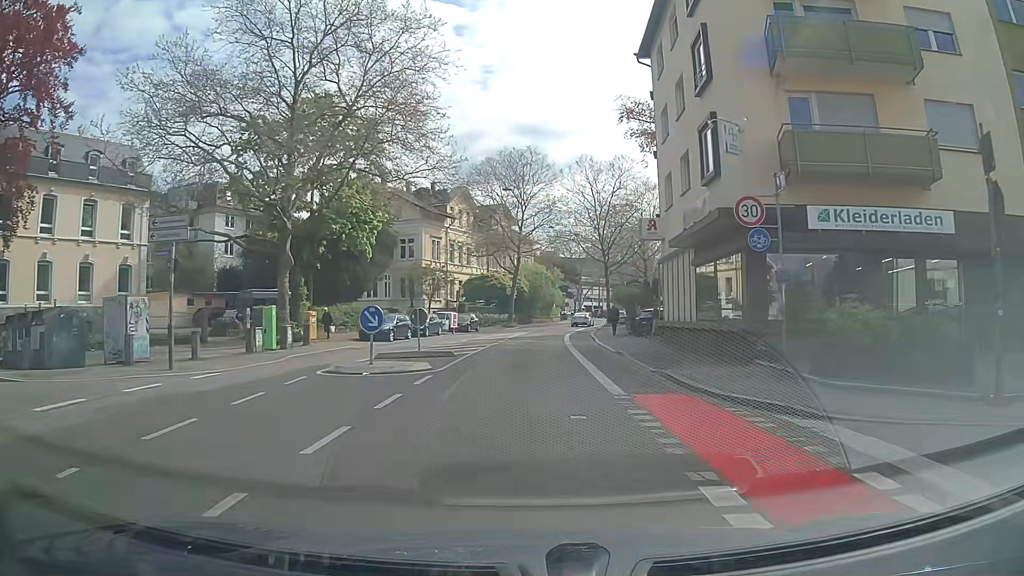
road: tertiary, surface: asphalt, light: Day
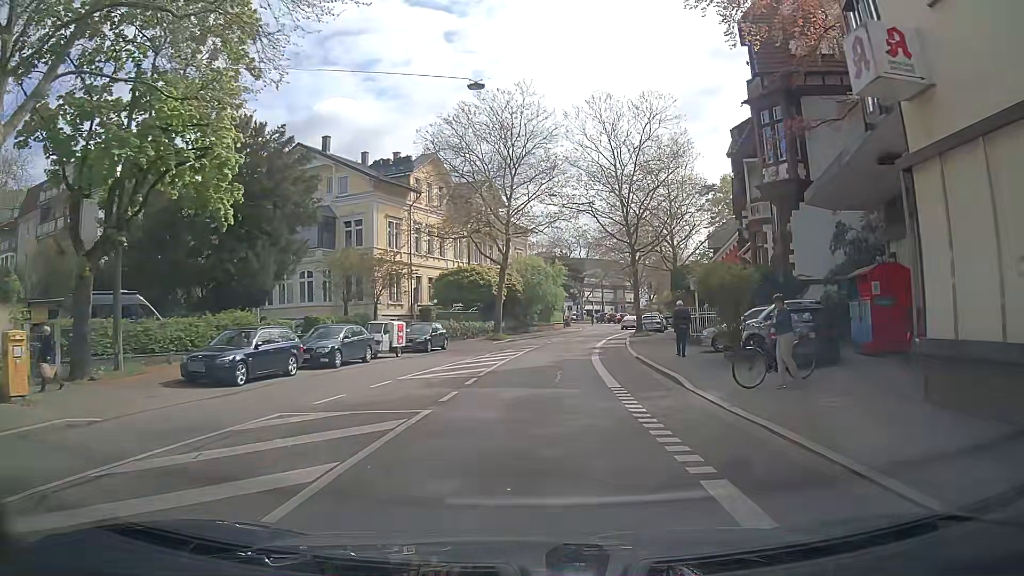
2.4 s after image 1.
(-0.1, +19.2) m; -1°
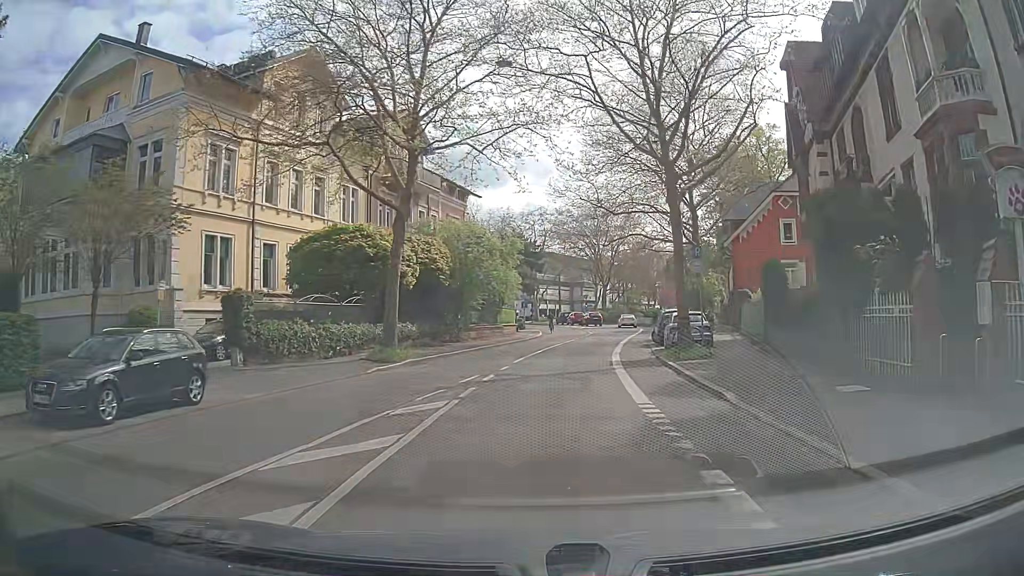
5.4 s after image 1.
(+1.1, +23.4) m; +5°
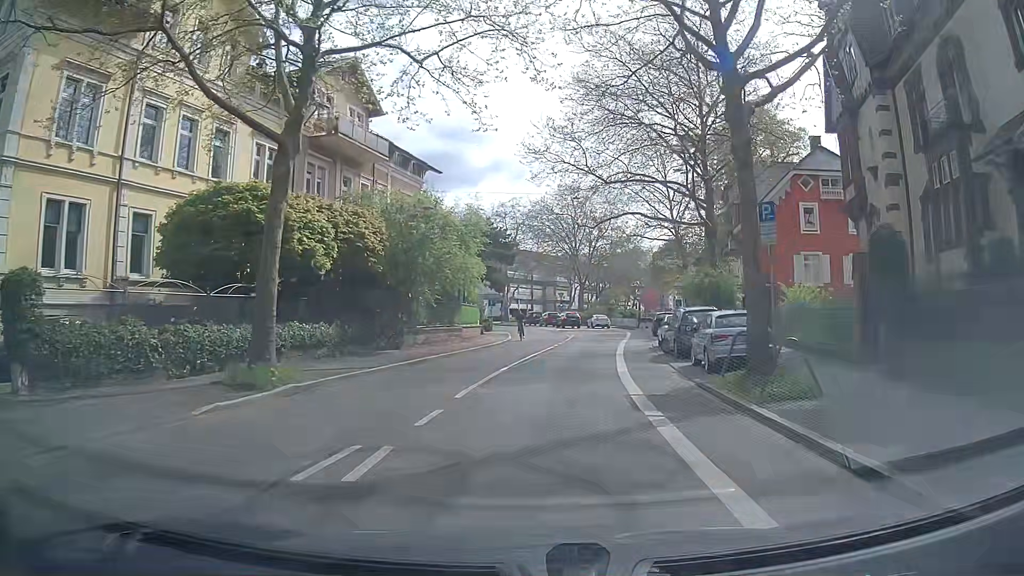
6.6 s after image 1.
(+0.2, +9.2) m; +2°
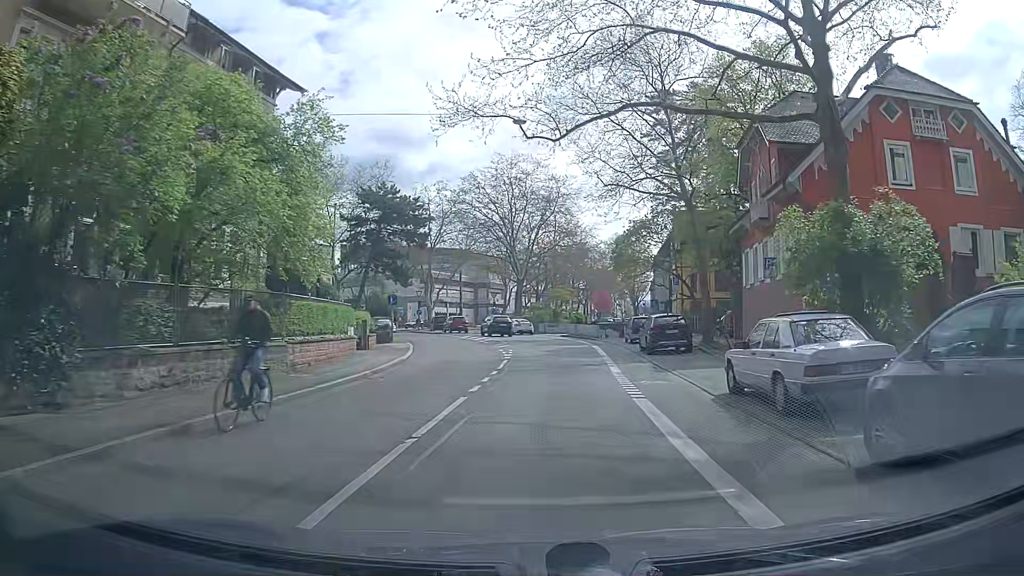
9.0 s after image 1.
(+1.0, +18.3) m; +6°
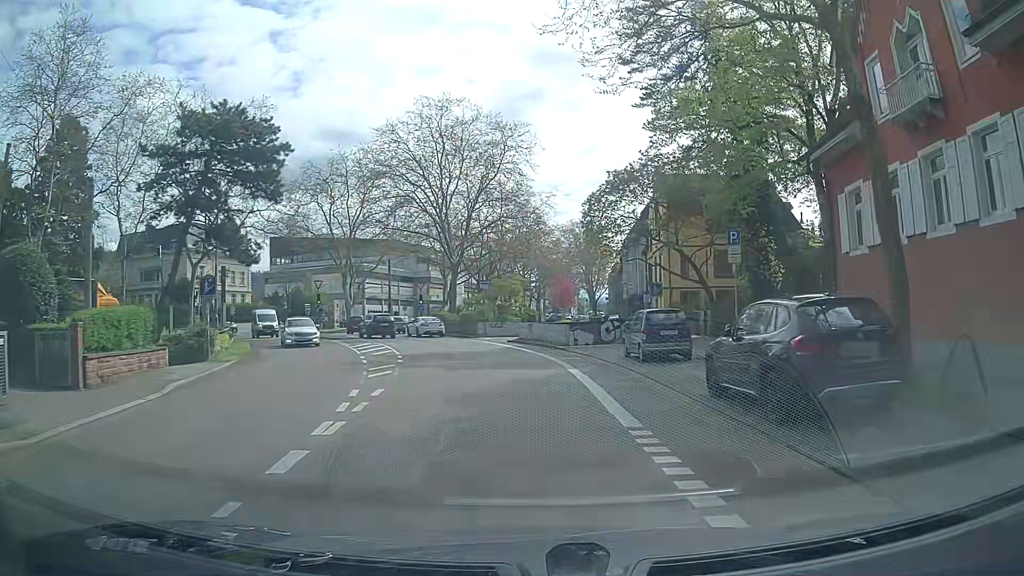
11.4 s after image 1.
(+1.3, +18.3) m; +5°
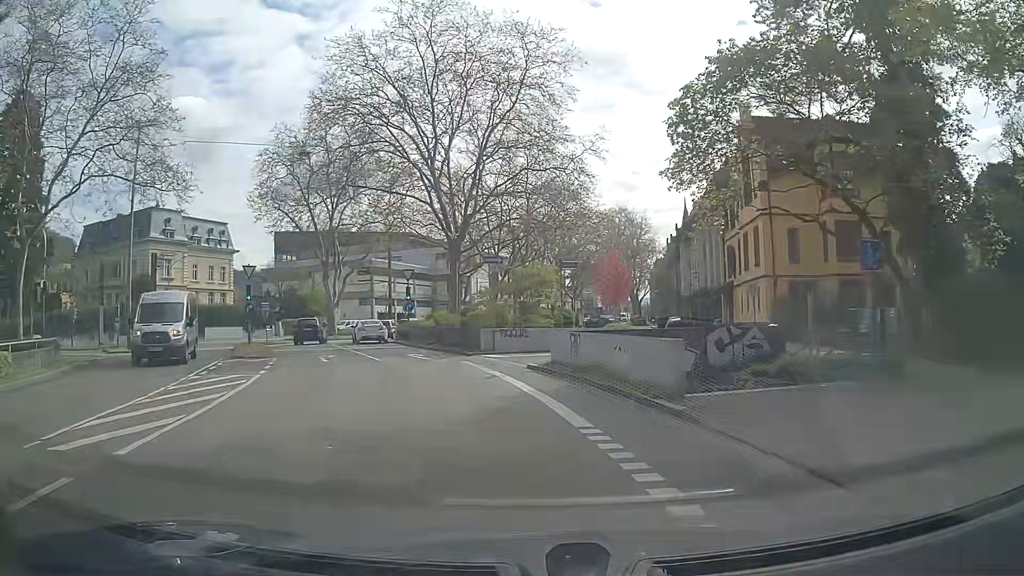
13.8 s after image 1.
(-0.2, +18.4) m; -2°
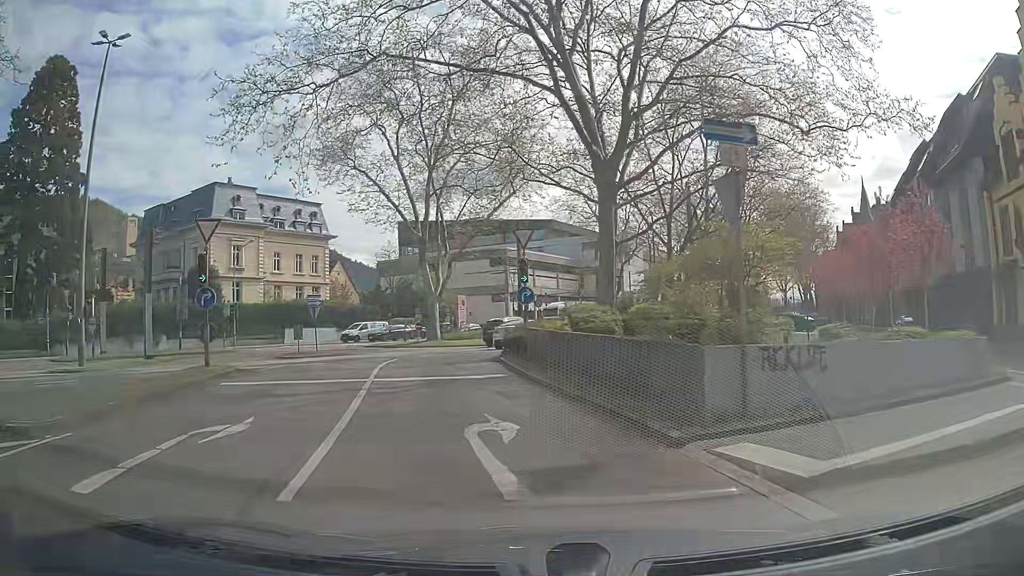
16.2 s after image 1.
(-1.8, +18.0) m; -12°
